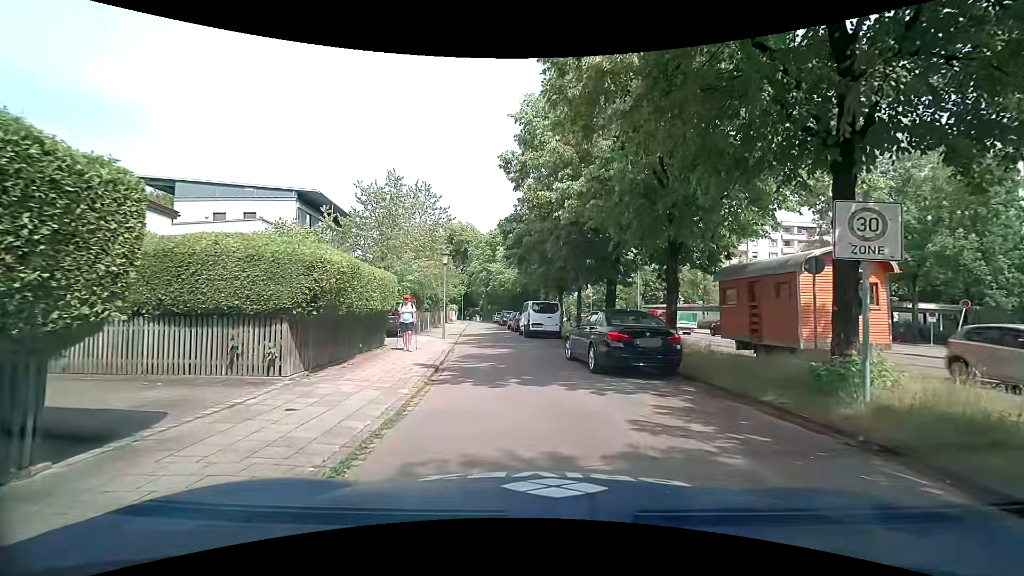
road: residential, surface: asphalt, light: Day
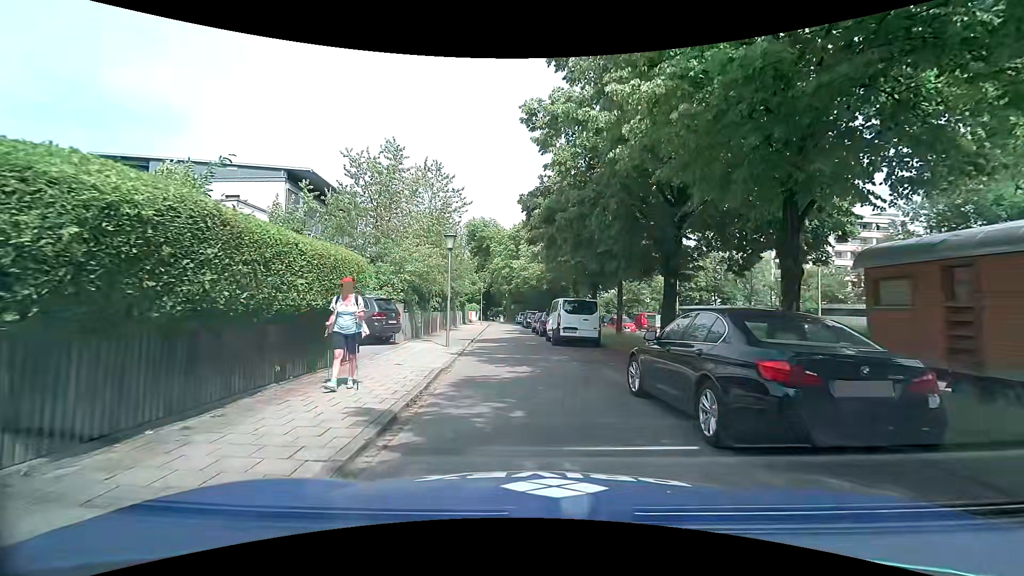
(-0.2, +5.9) m; -4°
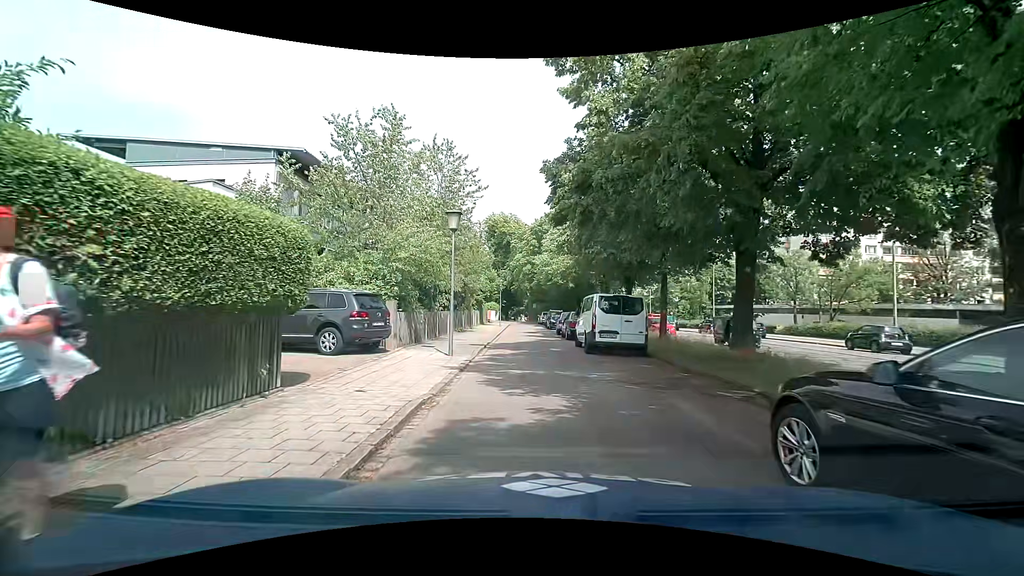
(0.0, +4.3) m; -3°
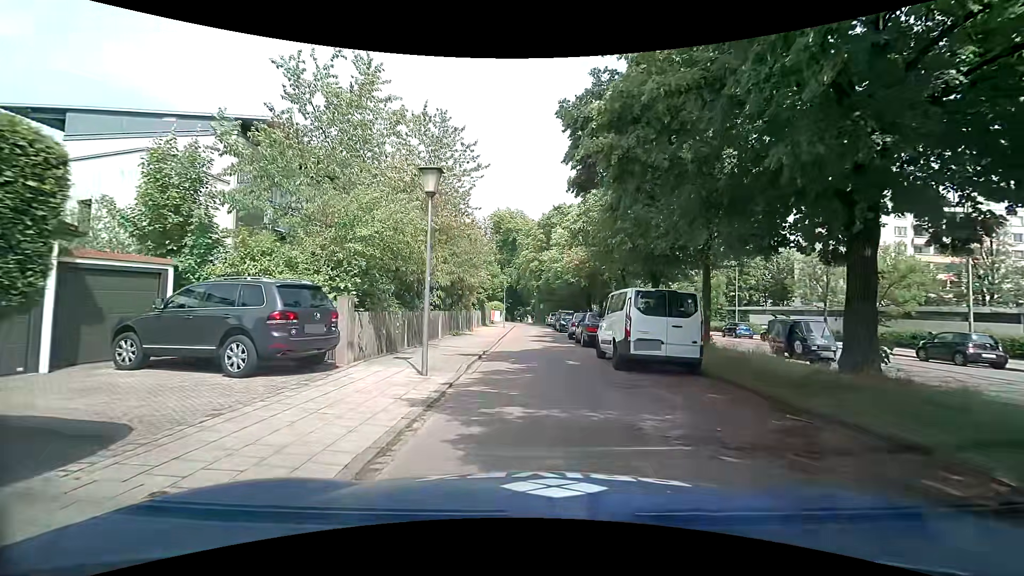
(0.0, +4.5) m; +1°
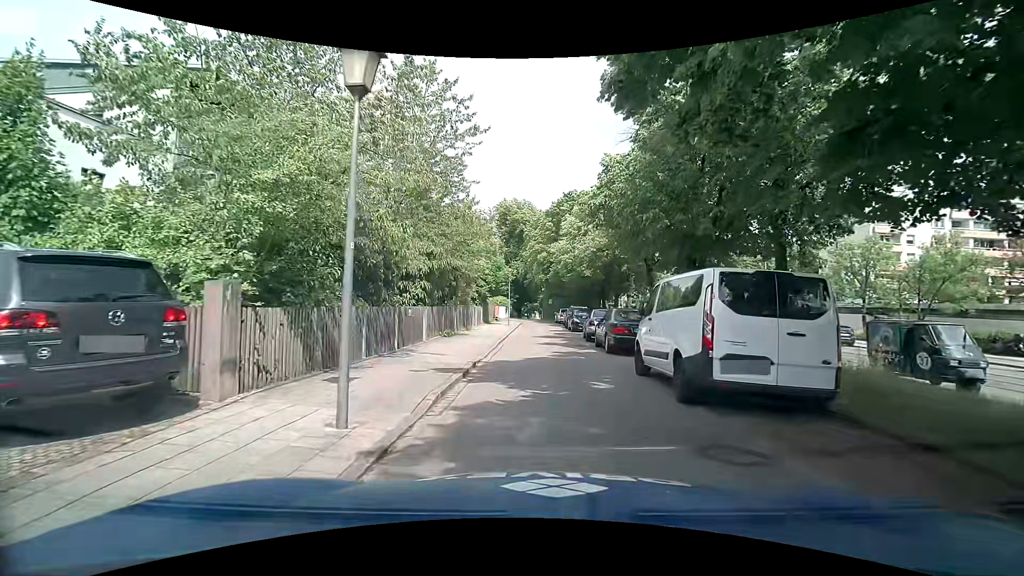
(0.0, +4.7) m; -2°
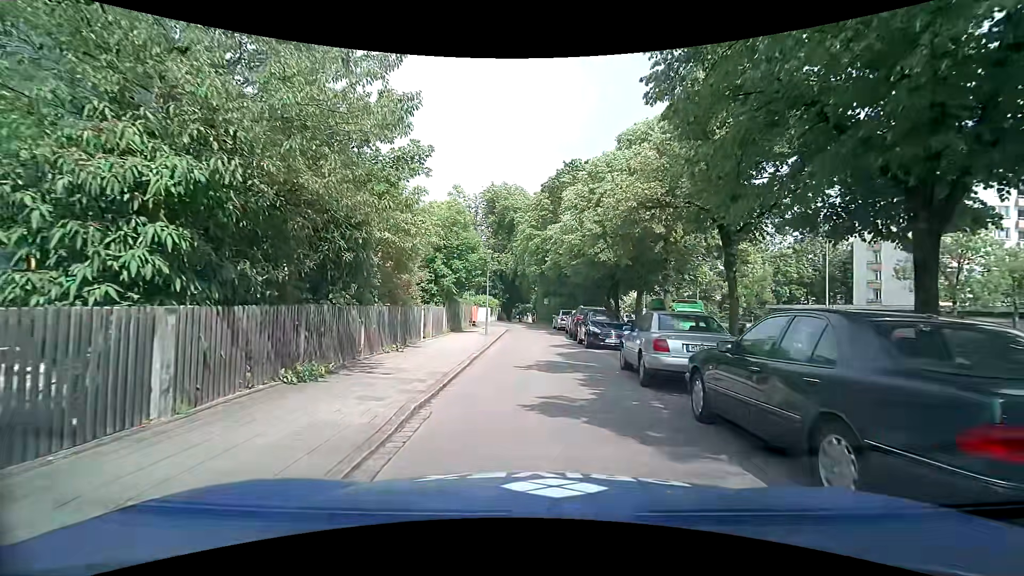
(+0.3, +12.2) m; +1°
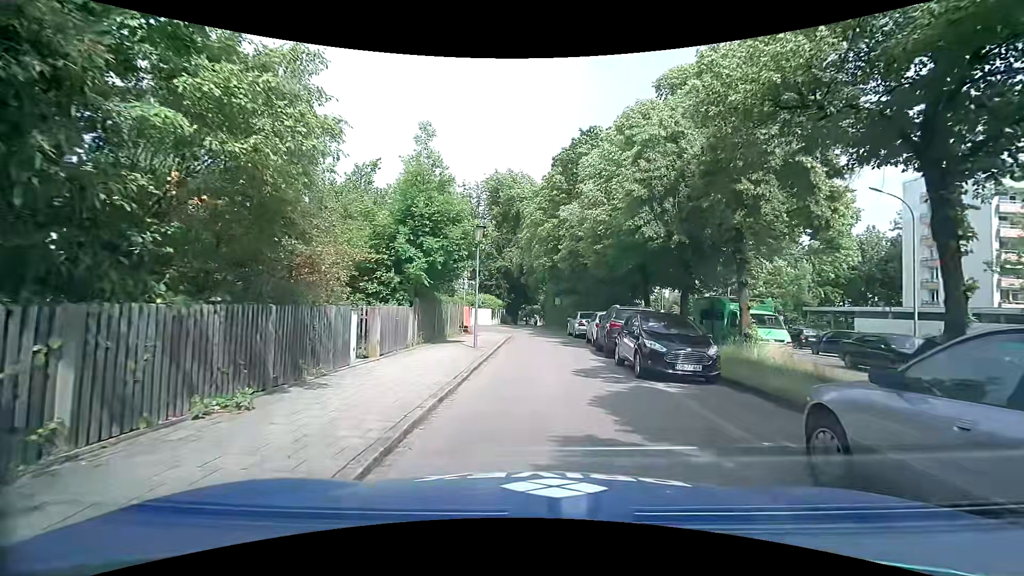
(0.0, +7.9) m; 0°
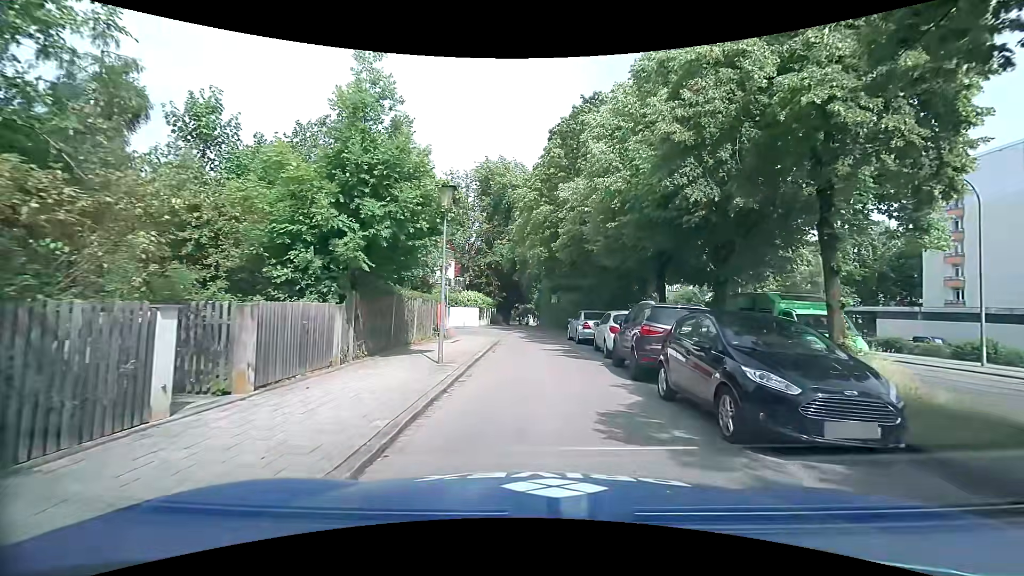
(0.0, +5.3) m; -1°
